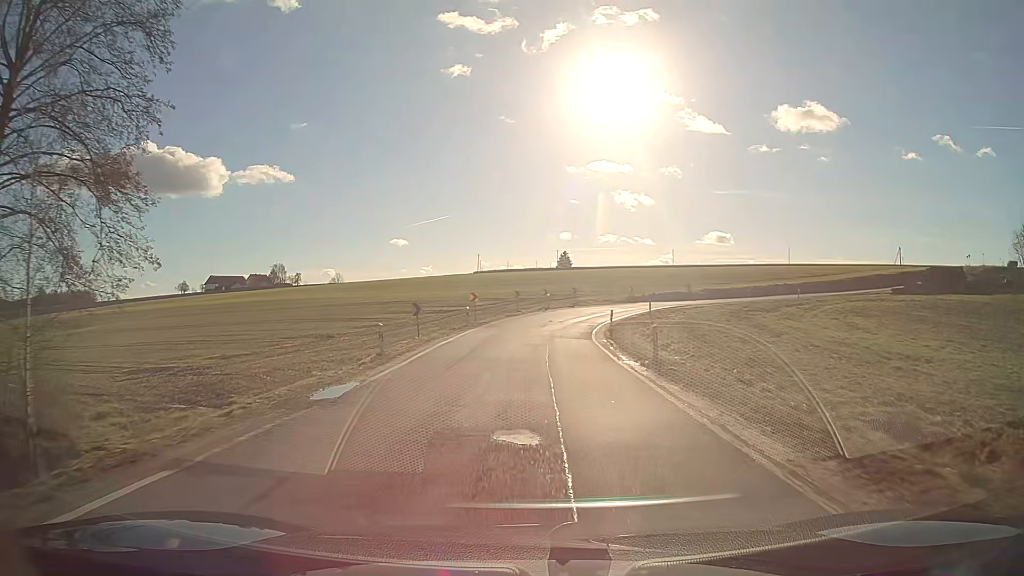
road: secondary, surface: asphalt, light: Day
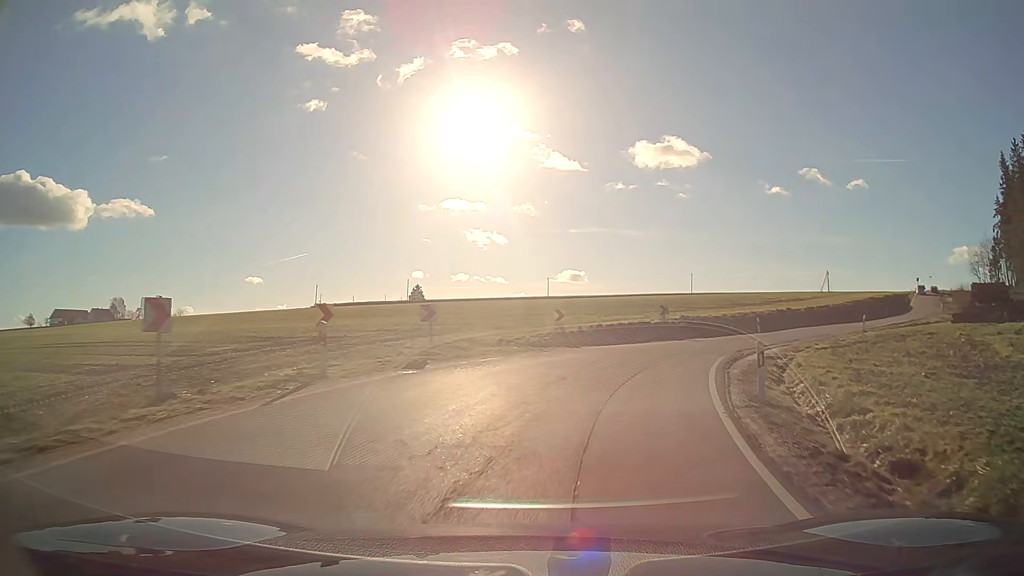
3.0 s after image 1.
(+2.8, +38.1) m; +16°
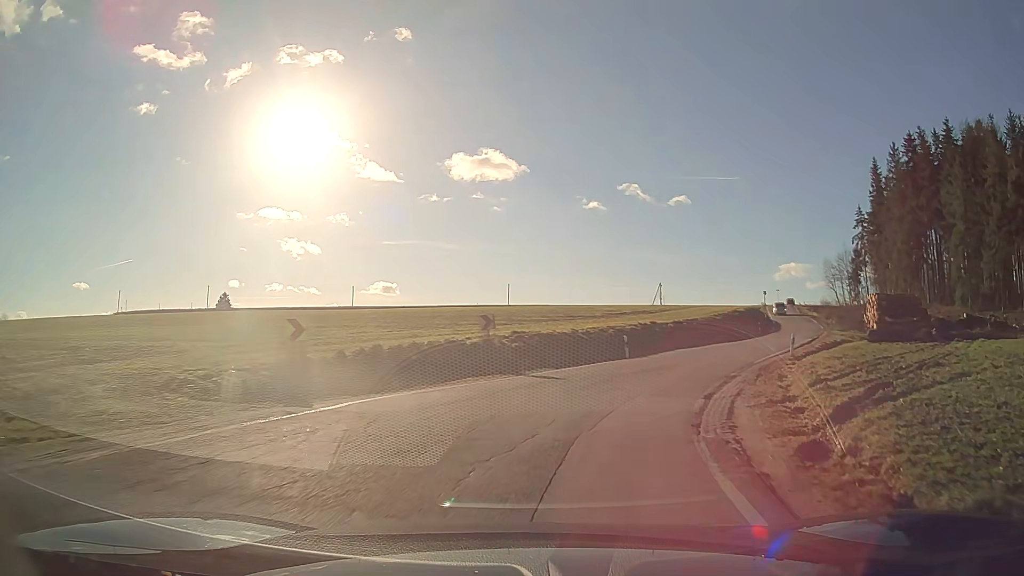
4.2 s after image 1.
(+1.9, +13.8) m; +16°
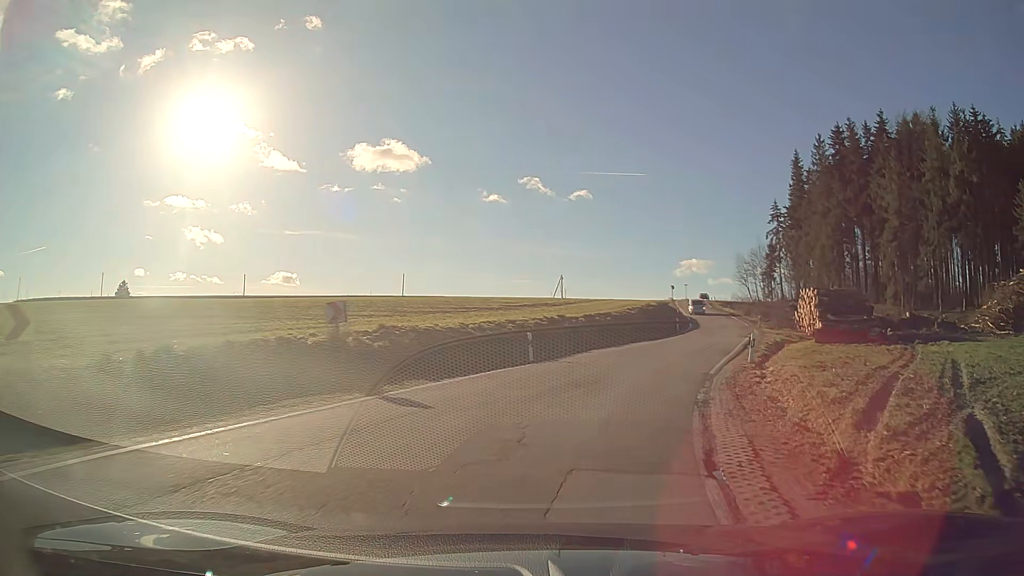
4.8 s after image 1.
(+0.5, +6.7) m; +8°
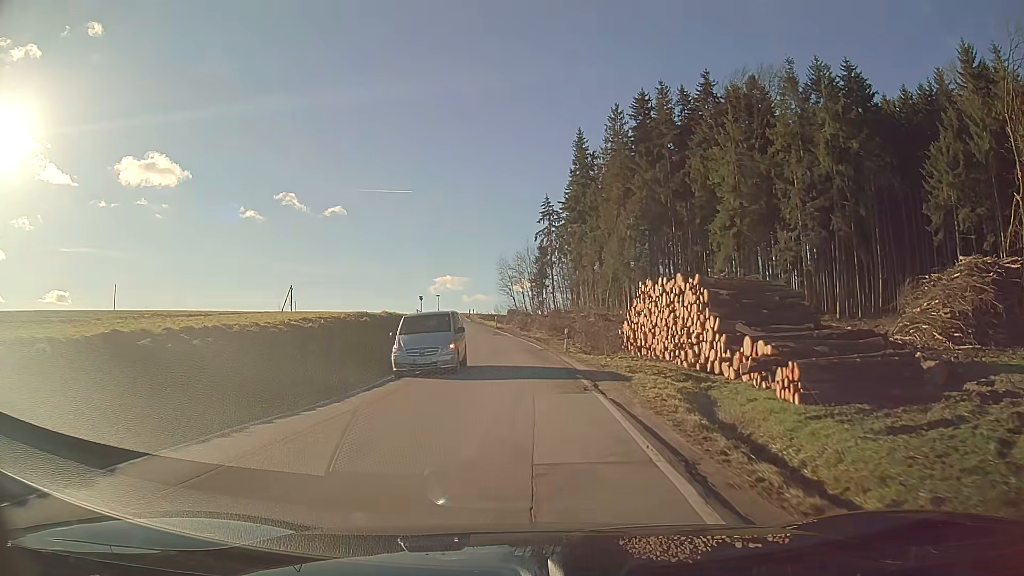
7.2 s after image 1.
(+5.3, +25.9) m; +17°
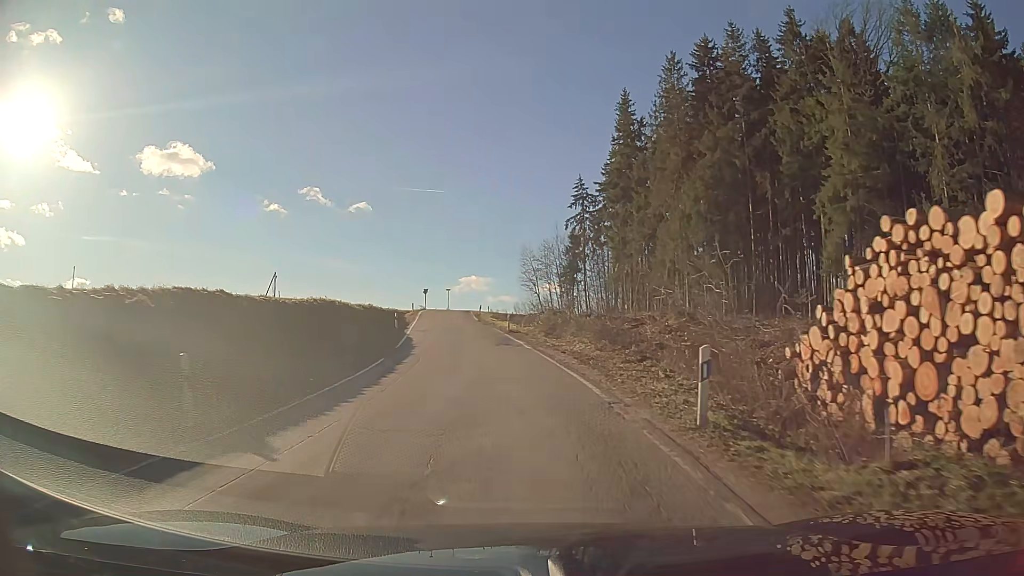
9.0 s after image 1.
(-0.3, +21.8) m; -2°
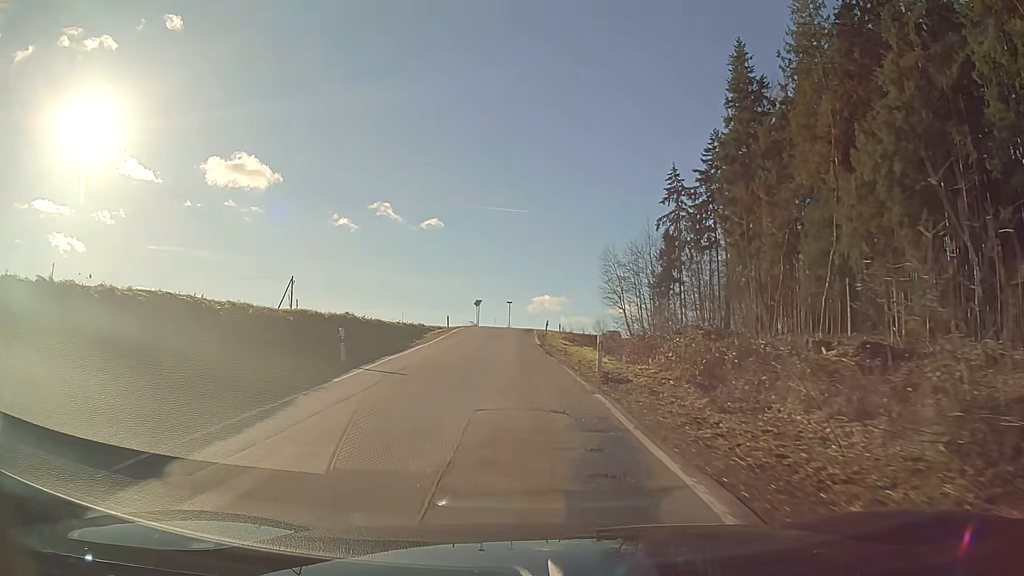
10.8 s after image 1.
(-1.3, +23.7) m; -6°
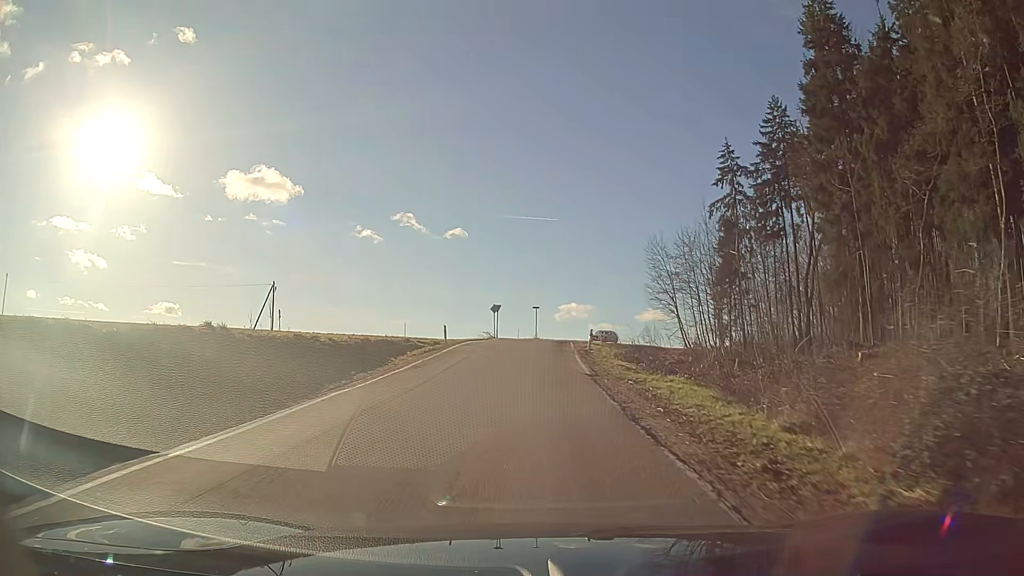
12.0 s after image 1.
(-0.3, +16.1) m; -2°
(0, +10) (0, +20) (0, +30) (+1, +40) (+2, +50) (+5, +60) (+9, +69) (+14, +77) (+19, +86) (+25, +94) m
